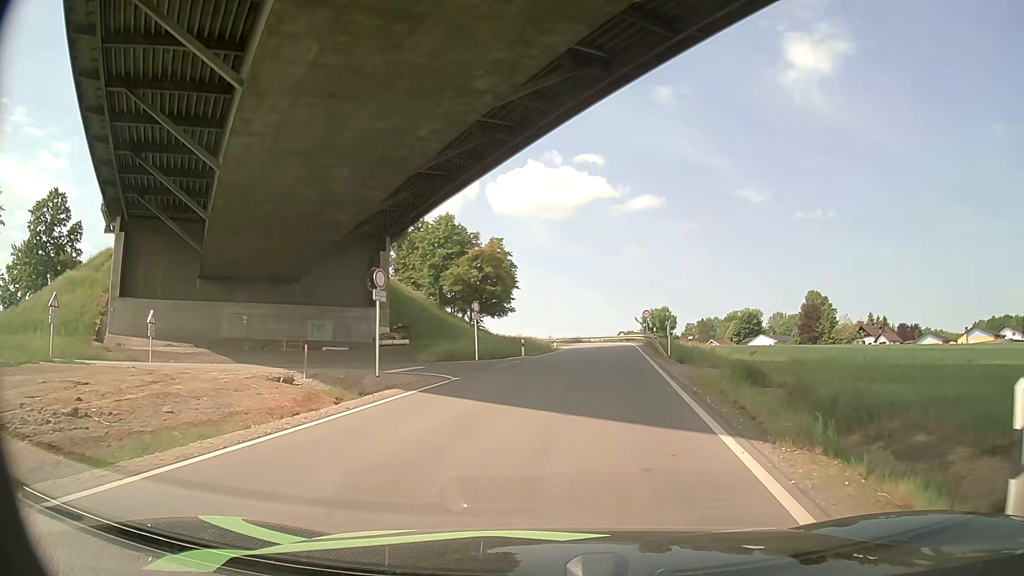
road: unclassified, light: Day
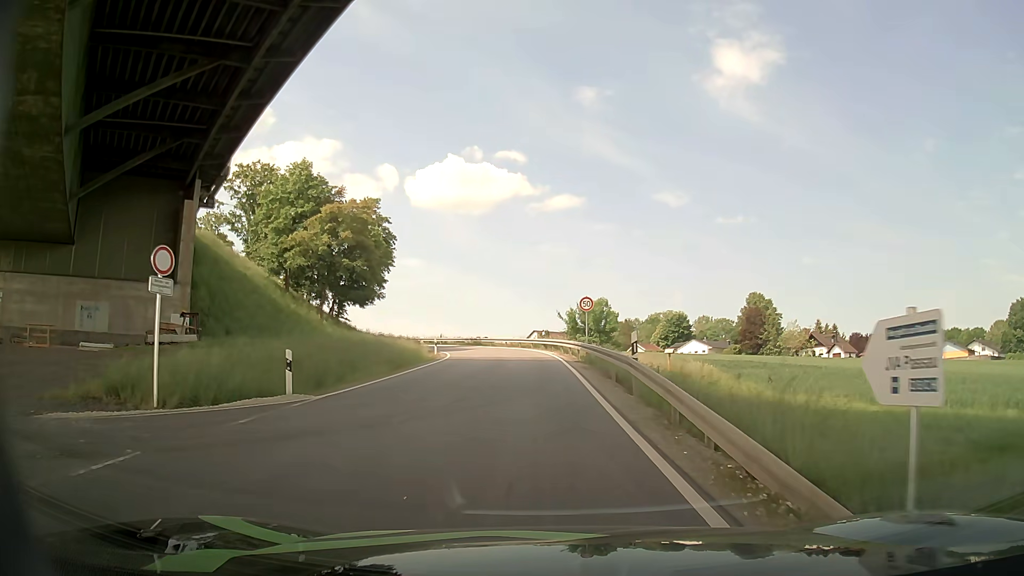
(+2.7, +23.9) m; +9°
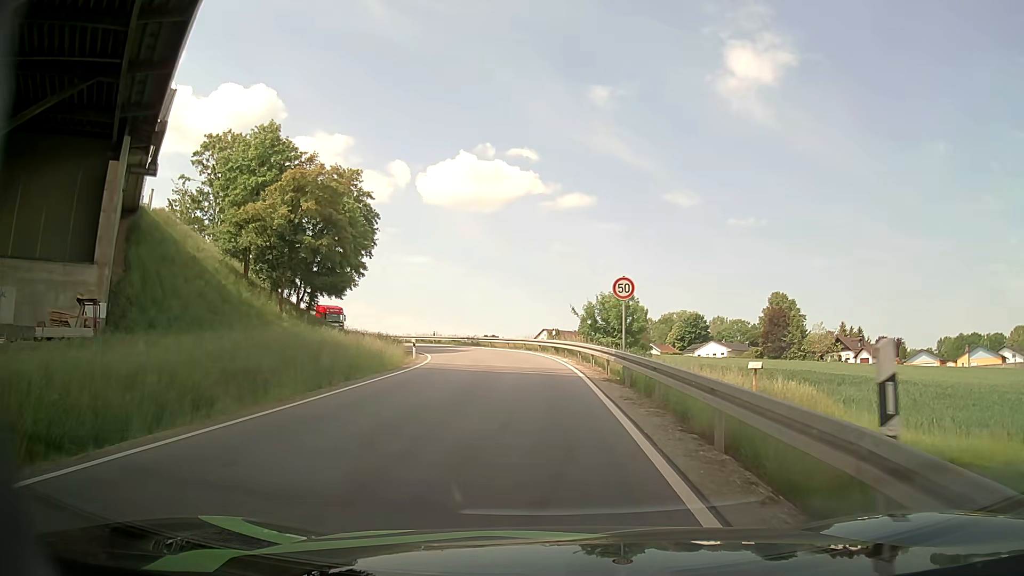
(0.0, +10.5) m; -3°
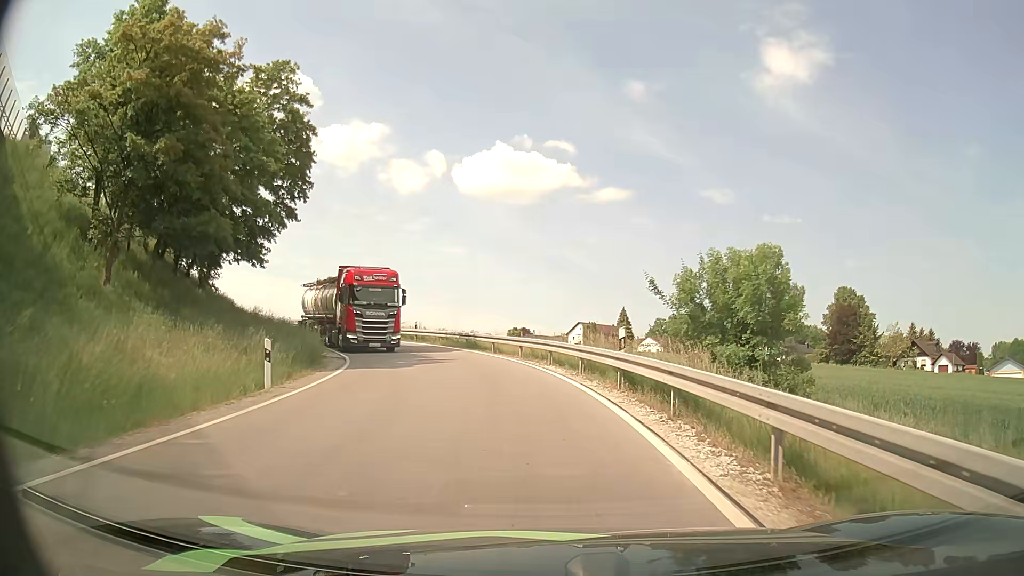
(0.0, +21.6) m; -1°
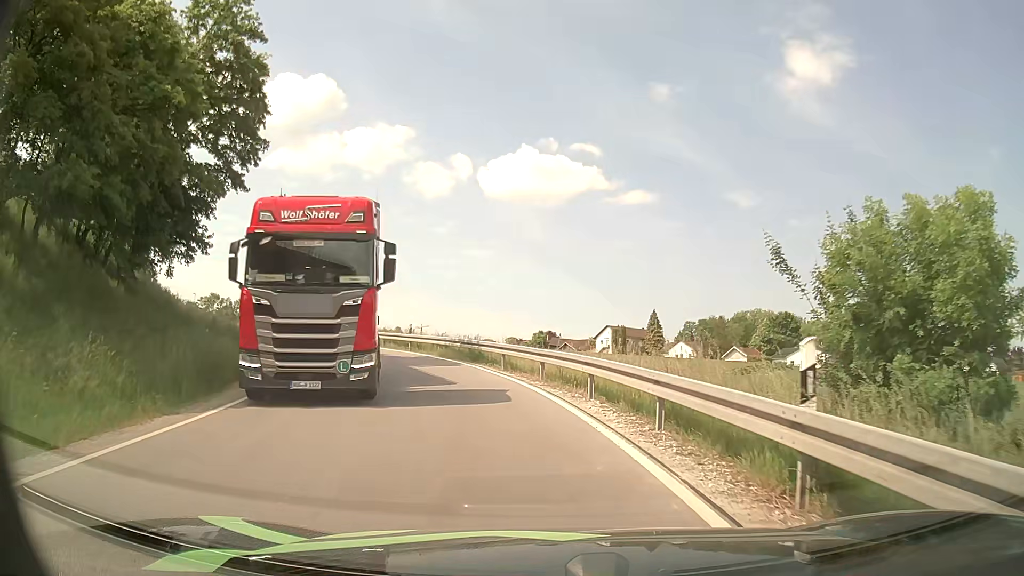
(-0.1, +8.9) m; -2°
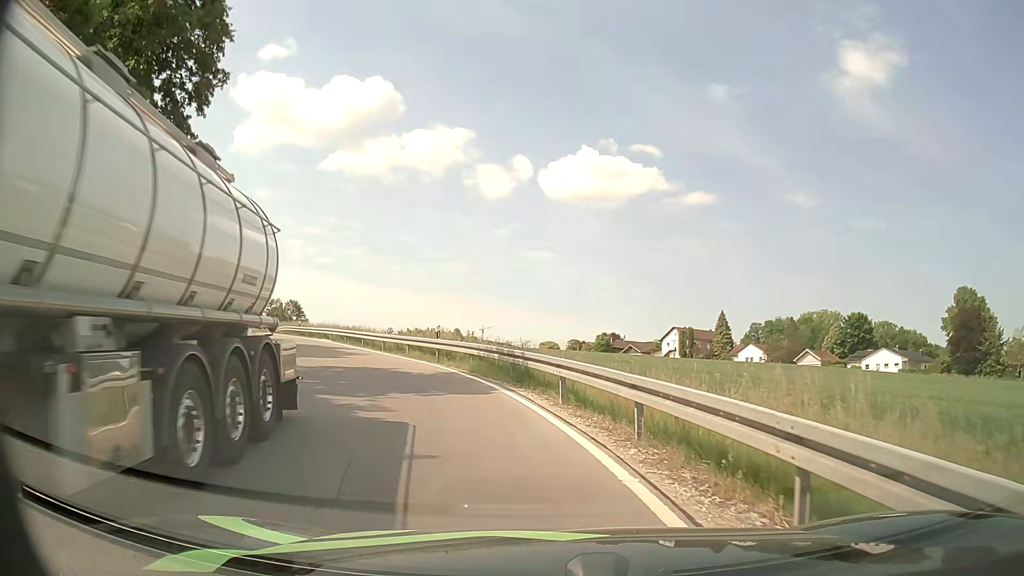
(-0.3, +8.4) m; -7°
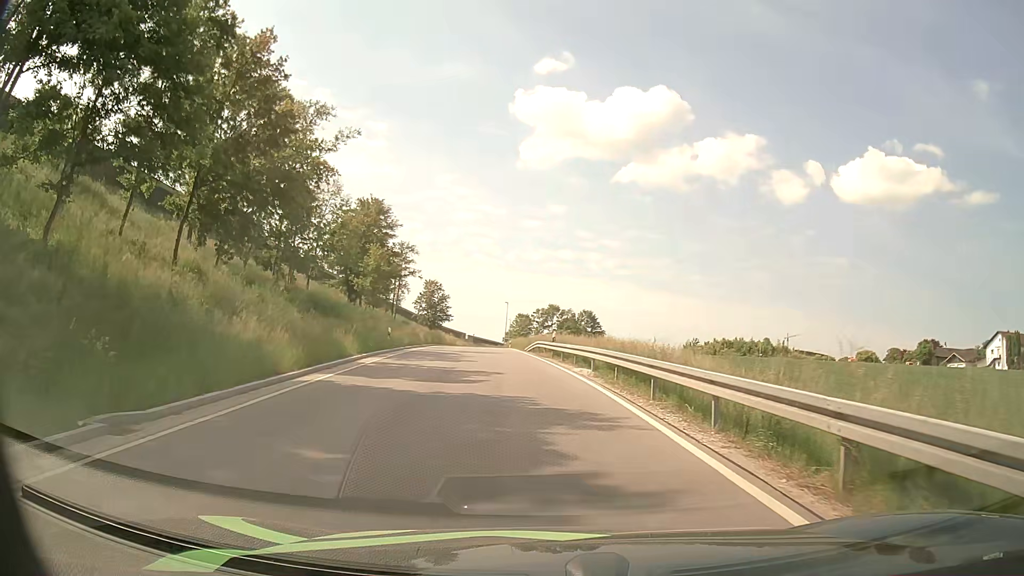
(-4.4, +21.7) m; -24°
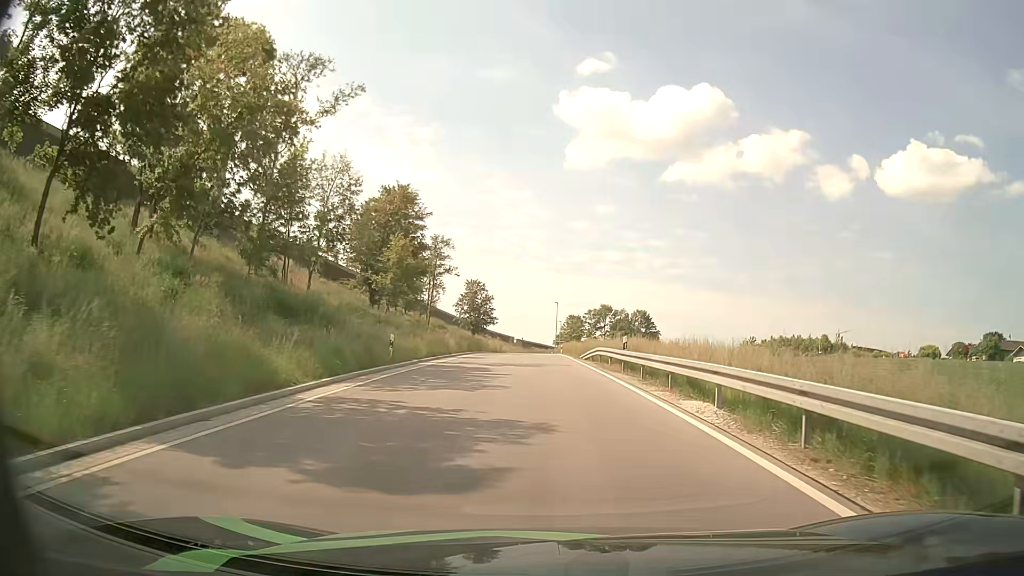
(-0.6, +10.0) m; -5°
(0, +10) (0, +20) (0, +30) (0, +40) (0, +50) (0, +60) (0, +70) (0, +80) (-1, +90) (-1, +100) m
